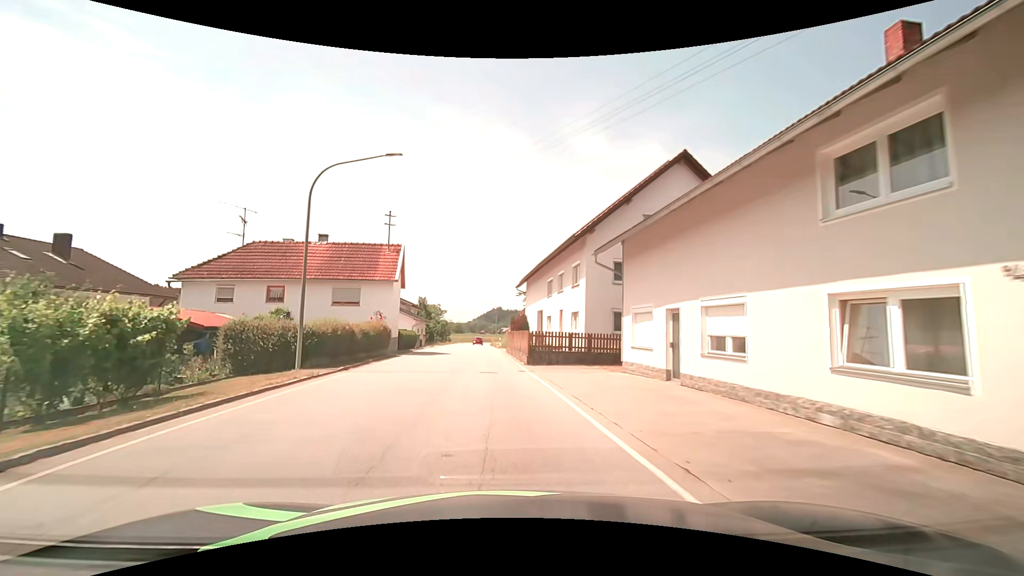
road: secondary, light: Day
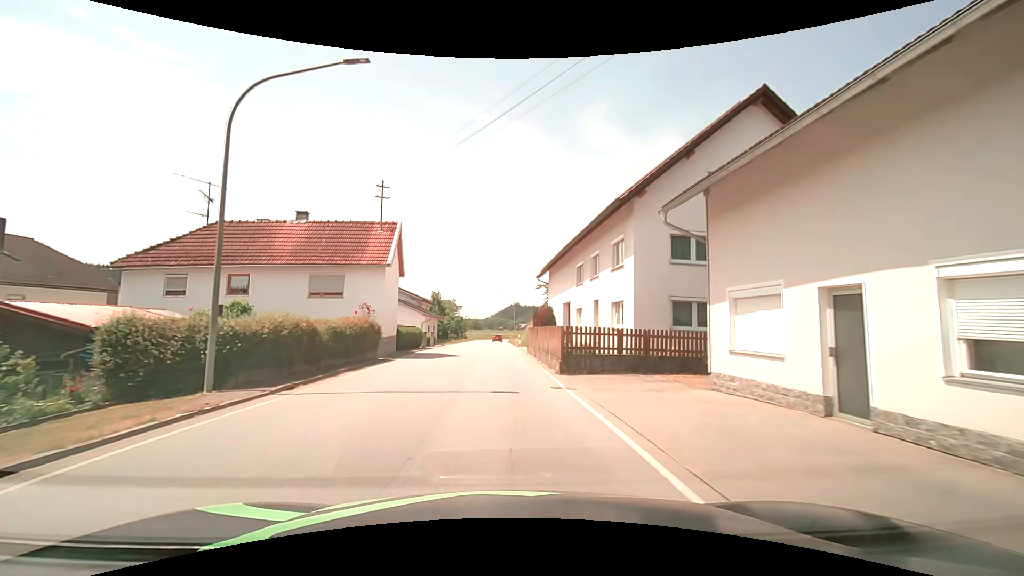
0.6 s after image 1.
(-0.1, +6.1) m; -2°
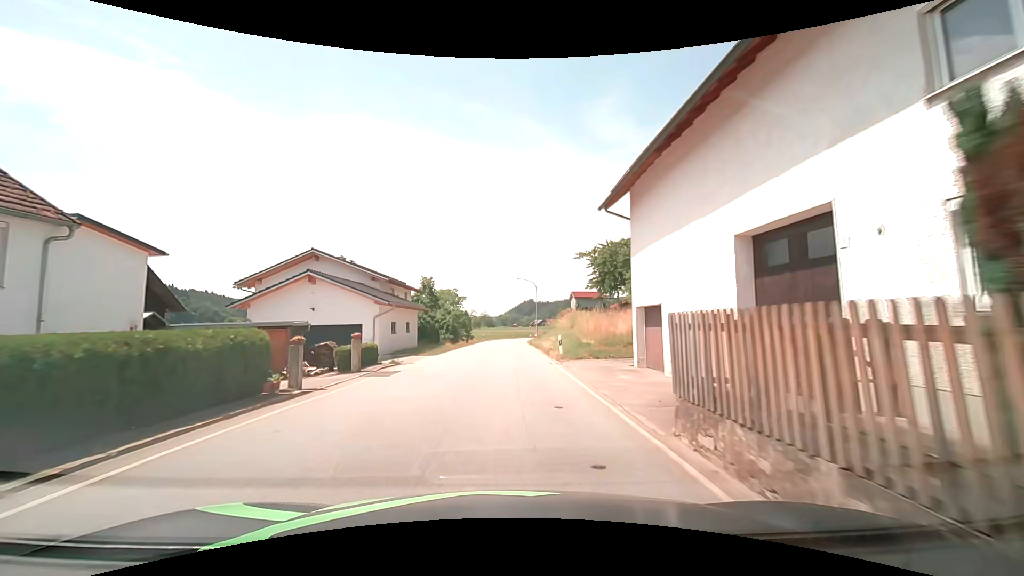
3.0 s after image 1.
(-0.7, +24.5) m; -2°
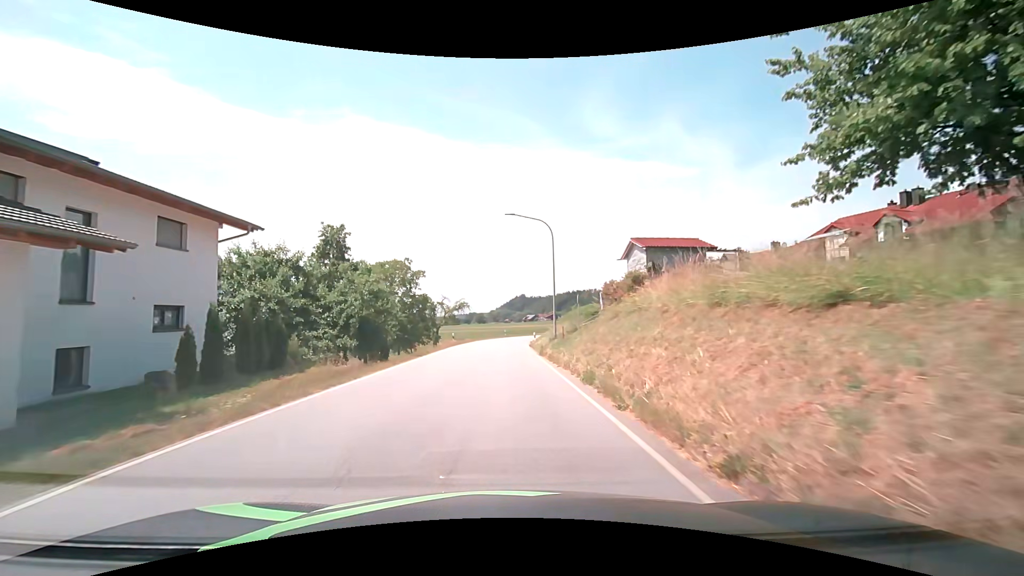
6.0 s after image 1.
(+0.3, +32.1) m; +1°
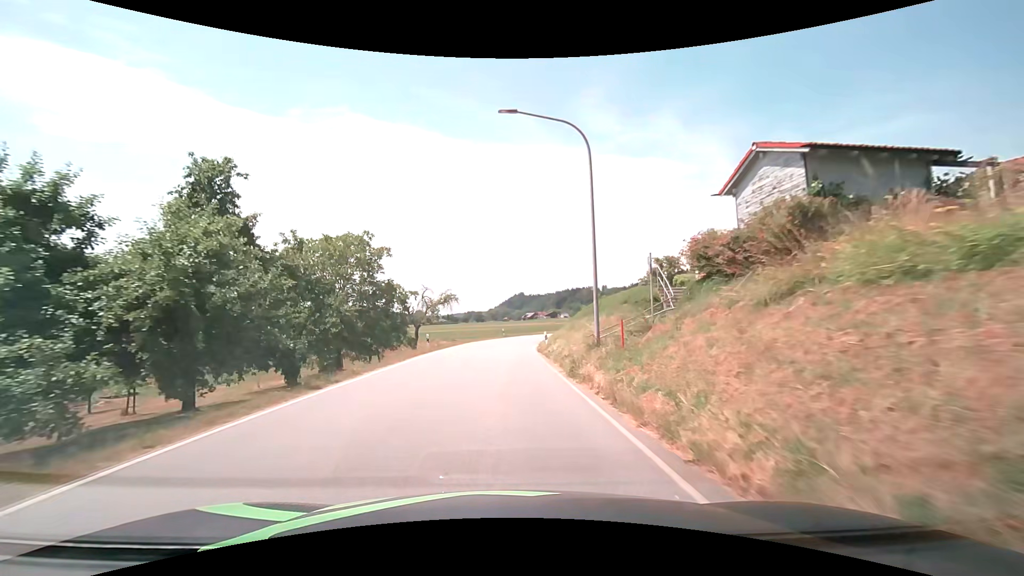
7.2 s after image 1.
(0.0, +13.5) m; 0°
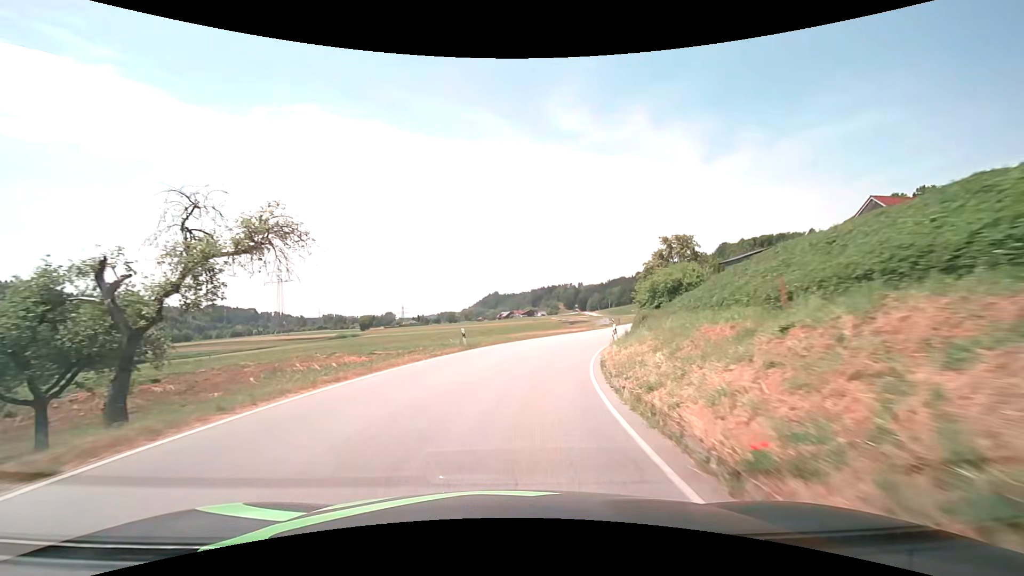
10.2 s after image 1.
(+0.4, +35.4) m; +3°
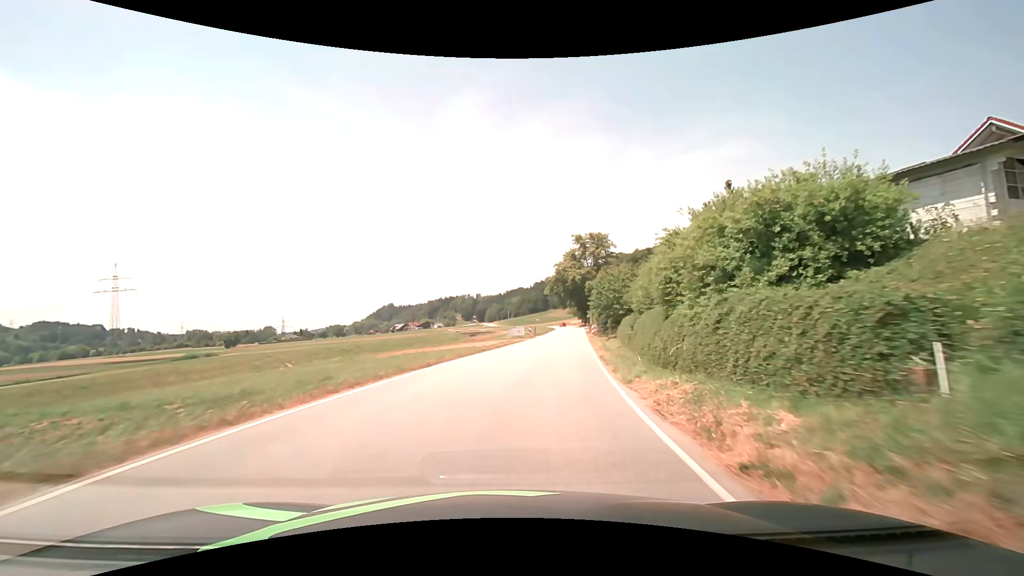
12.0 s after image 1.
(+1.9, +22.2) m; +11°
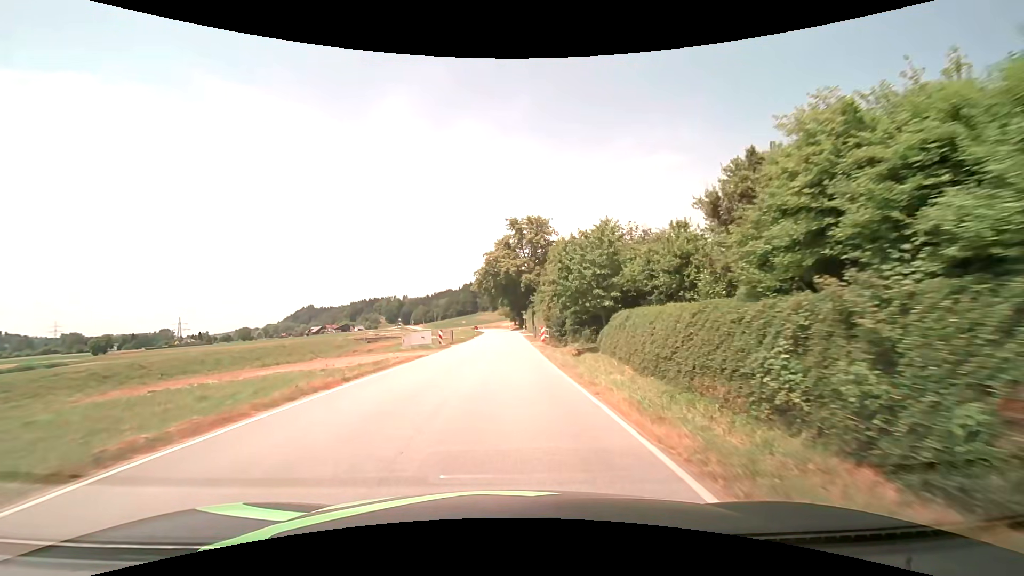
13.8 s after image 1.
(+2.2, +22.6) m; +8°
(0, +10) (0, +20) (+1, +30) (+1, +40) (+1, +50) (+1, +60) (+1, +70) (+1, +80) (+1, +90) (+1, +100) m
